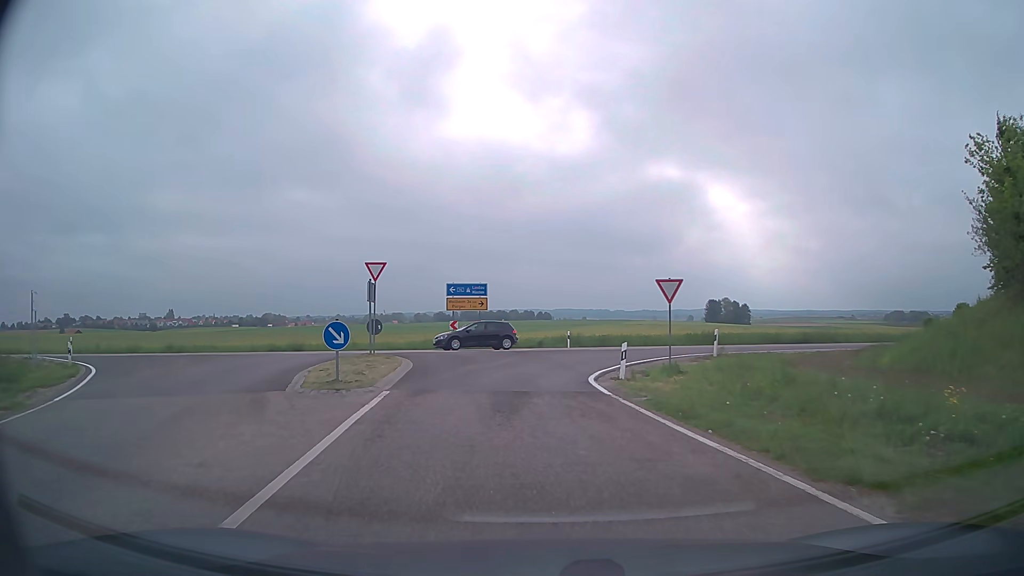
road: tertiary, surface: asphalt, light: Day
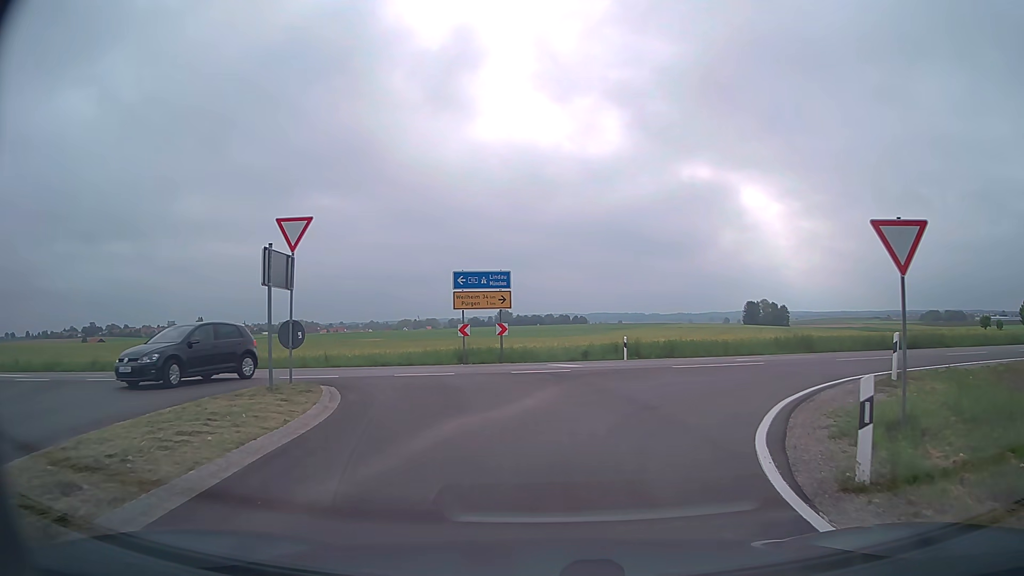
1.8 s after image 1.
(-0.4, +11.6) m; -3°
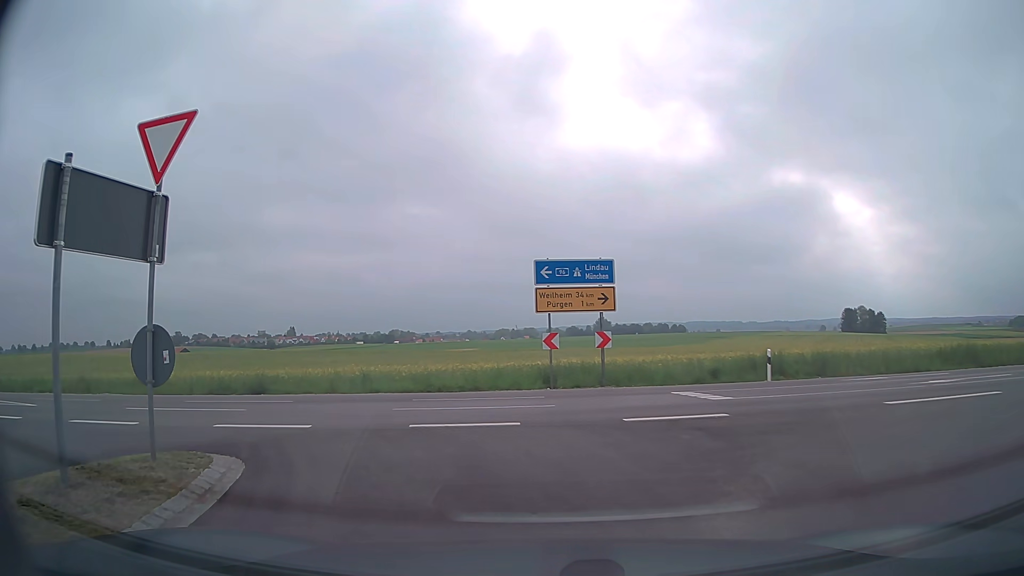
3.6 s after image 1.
(-0.3, +7.8) m; -8°
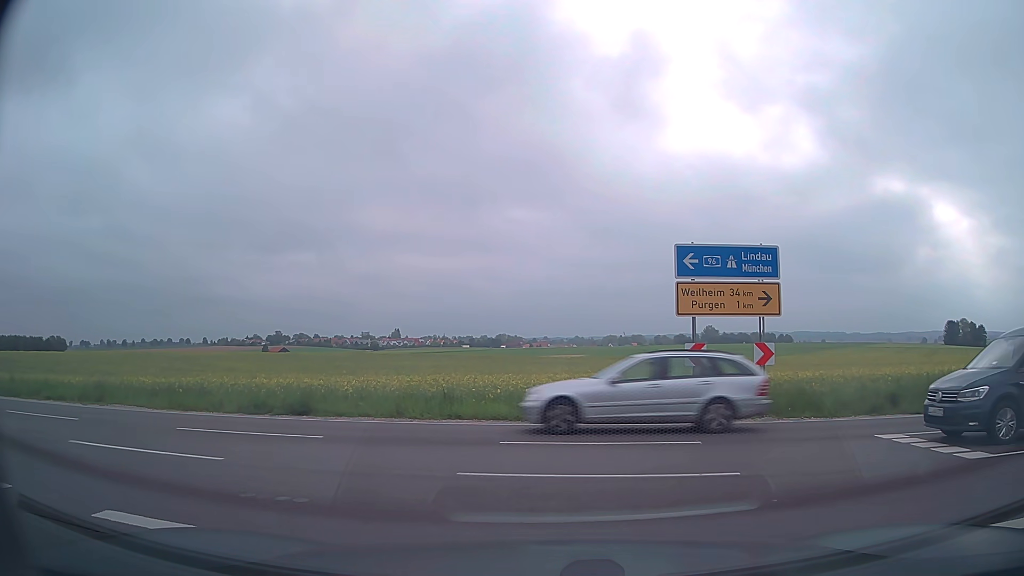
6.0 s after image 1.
(-0.5, +5.2) m; -8°
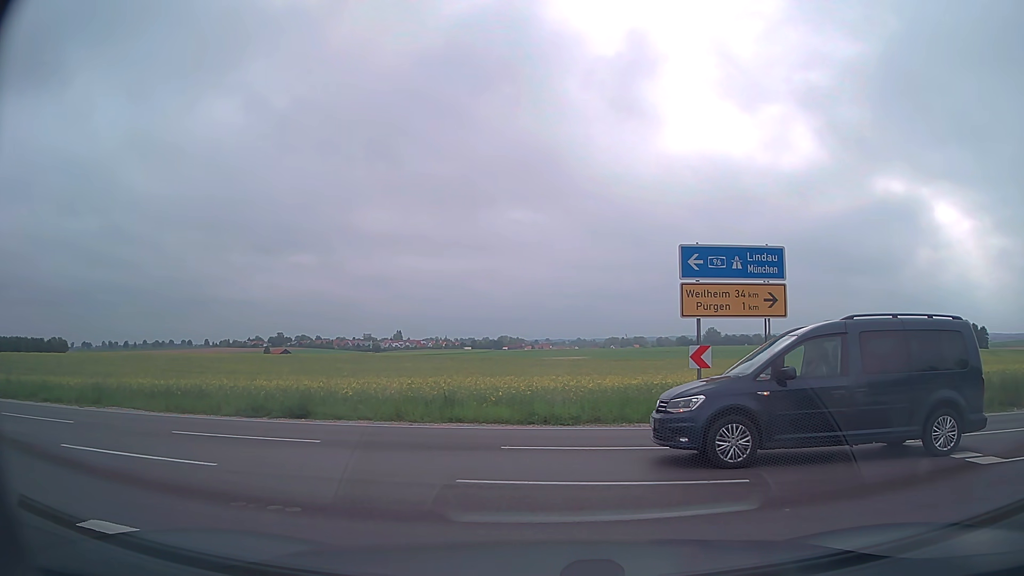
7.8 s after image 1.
(0.0, +0.3) m; 0°
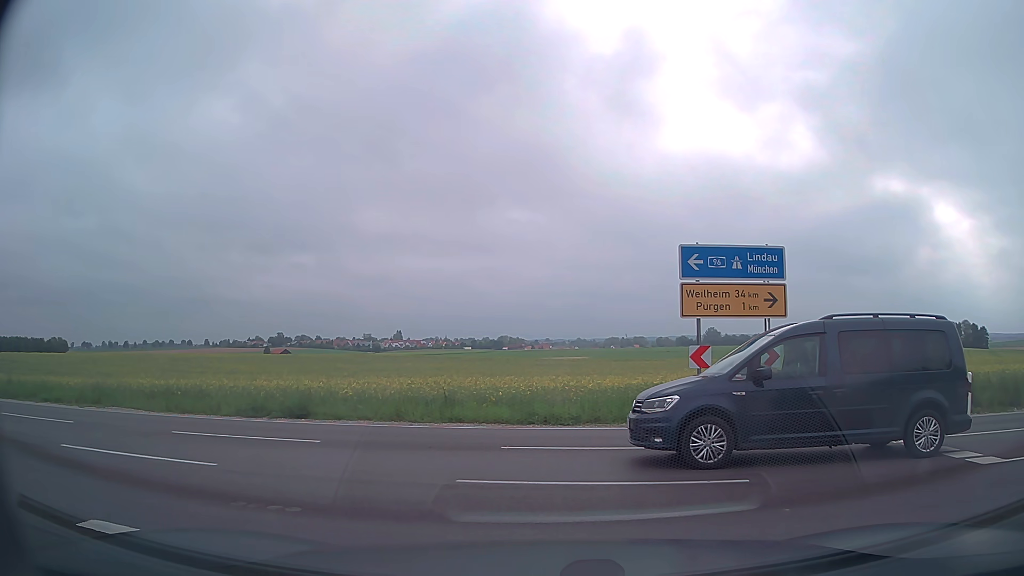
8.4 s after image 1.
(0.0, 0.0) m; 0°
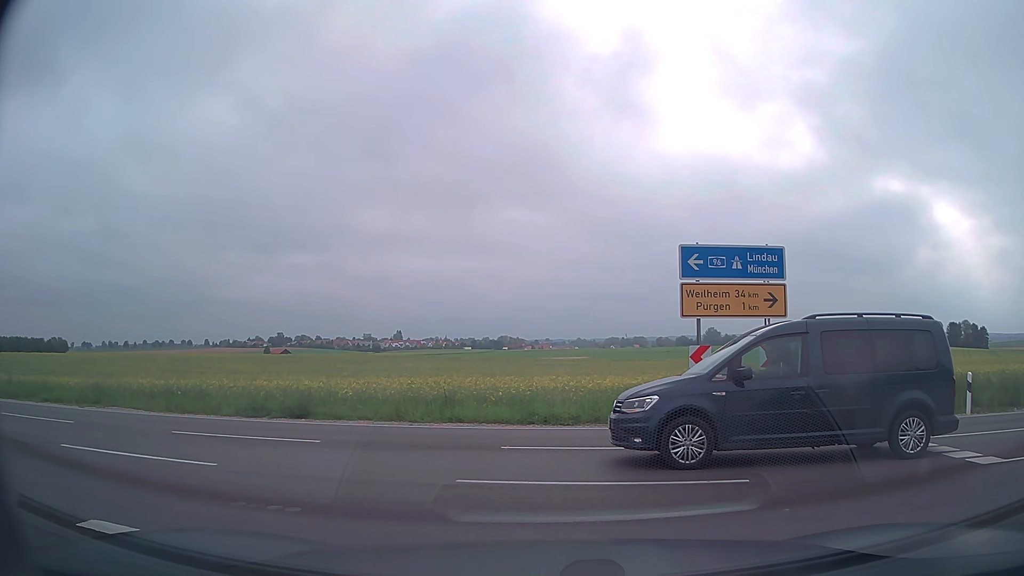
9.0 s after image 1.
(0.0, 0.0) m; 0°
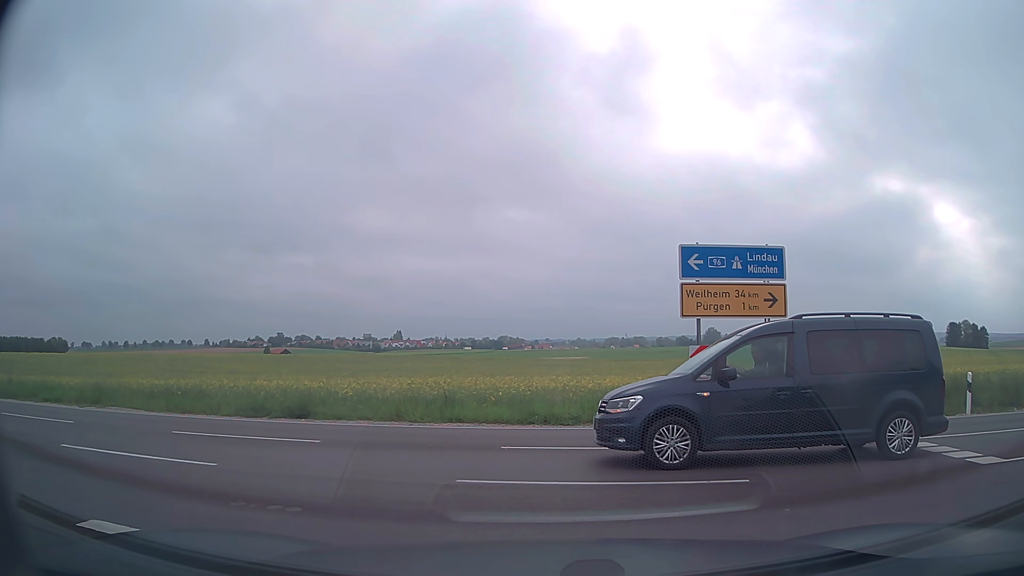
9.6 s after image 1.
(0.0, 0.0) m; 0°
(-2, +10) (-11, +14) (-21, +15) (-31, +16) (-41, +16) (-51, +17) (-61, +18) (-71, +20) (-80, +21) (-90, +23) m
